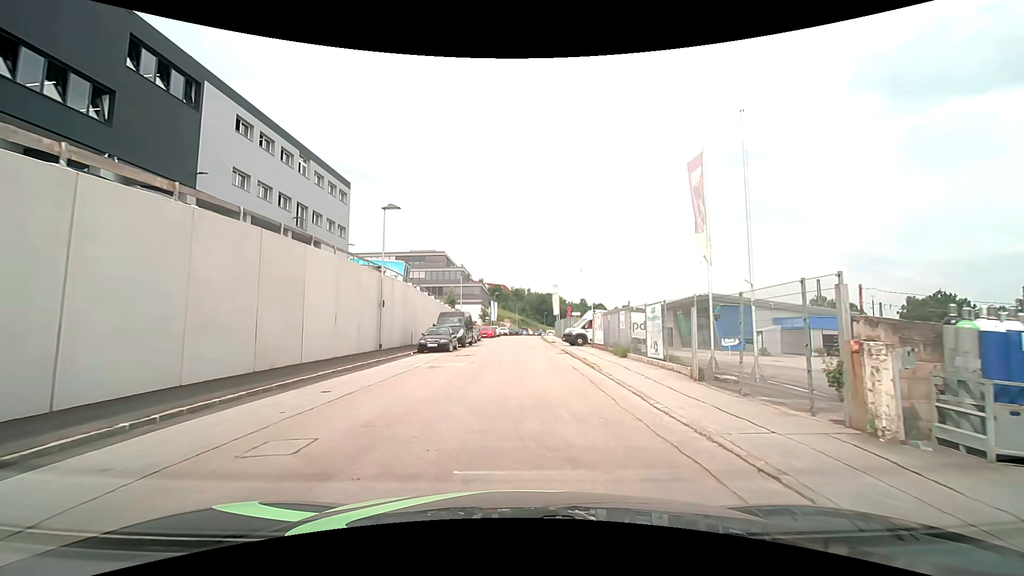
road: residential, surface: asphalt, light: Day
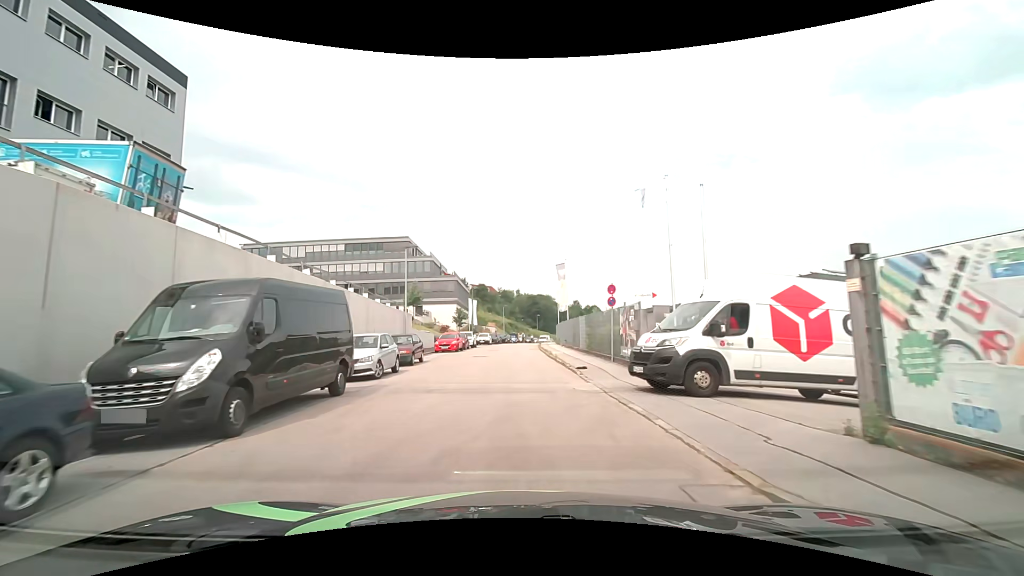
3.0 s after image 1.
(+0.4, +25.6) m; +1°
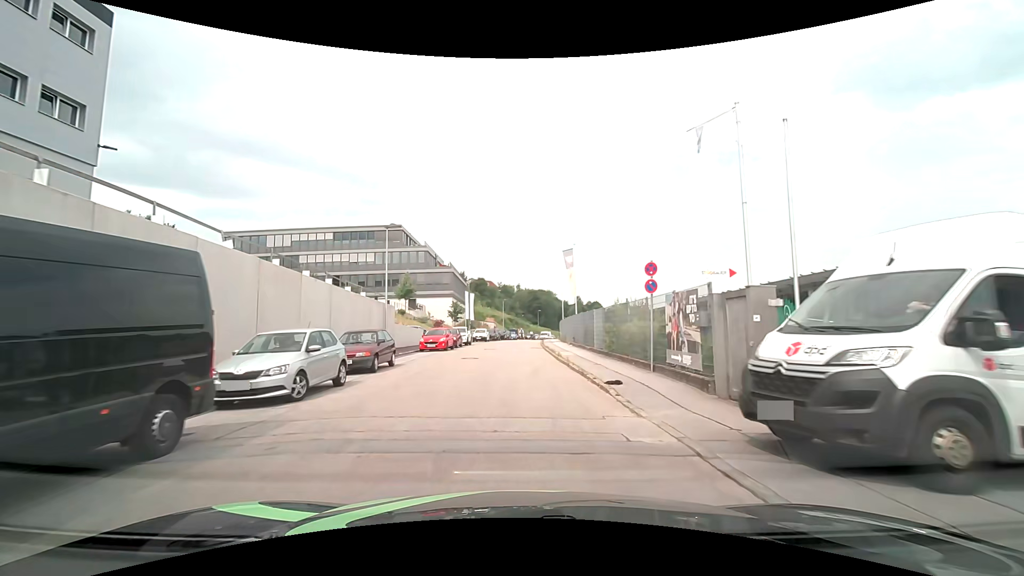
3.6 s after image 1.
(0.0, +5.8) m; 0°
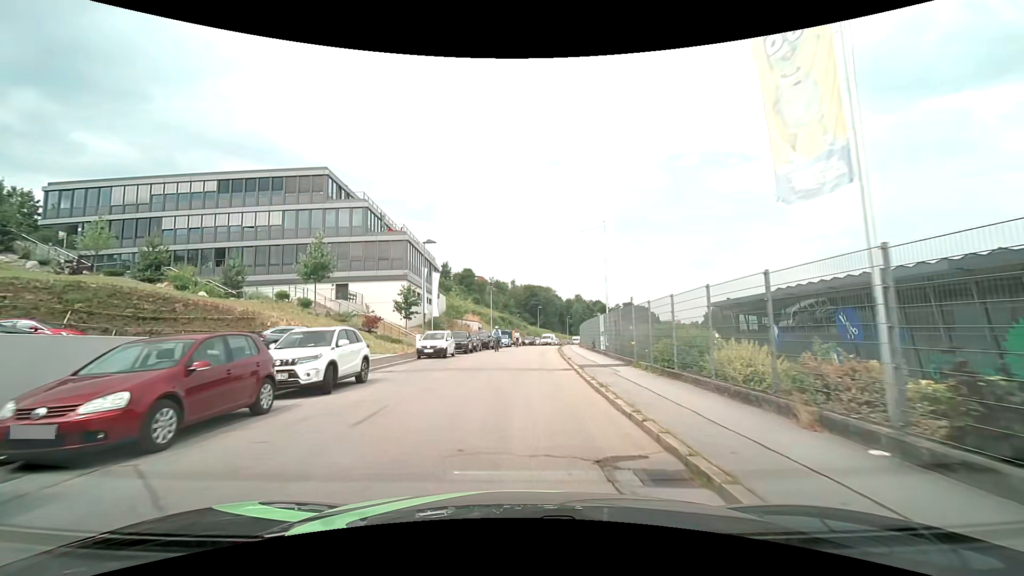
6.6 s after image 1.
(+0.1, +30.2) m; +1°
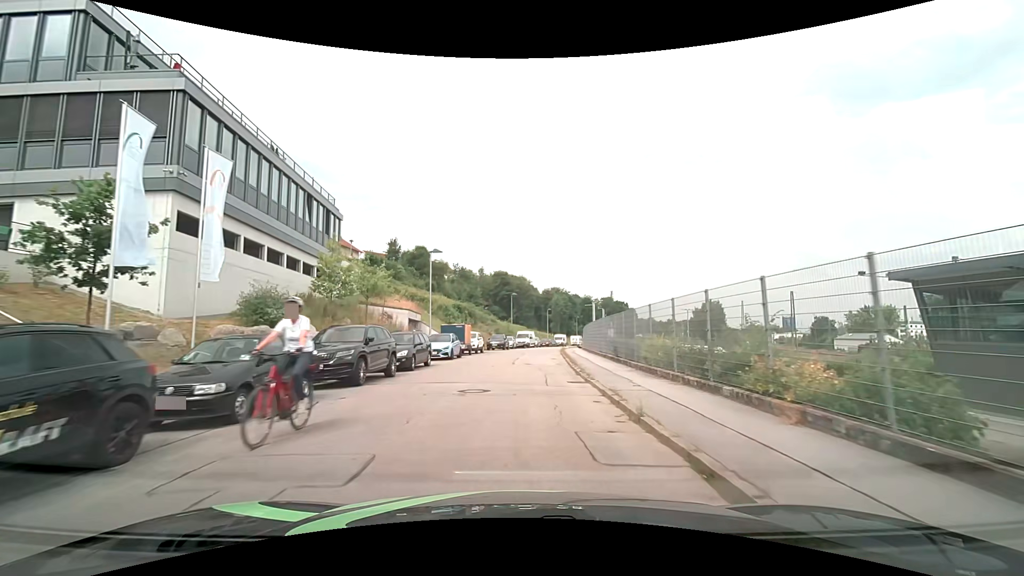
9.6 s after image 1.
(+0.6, +30.4) m; +3°
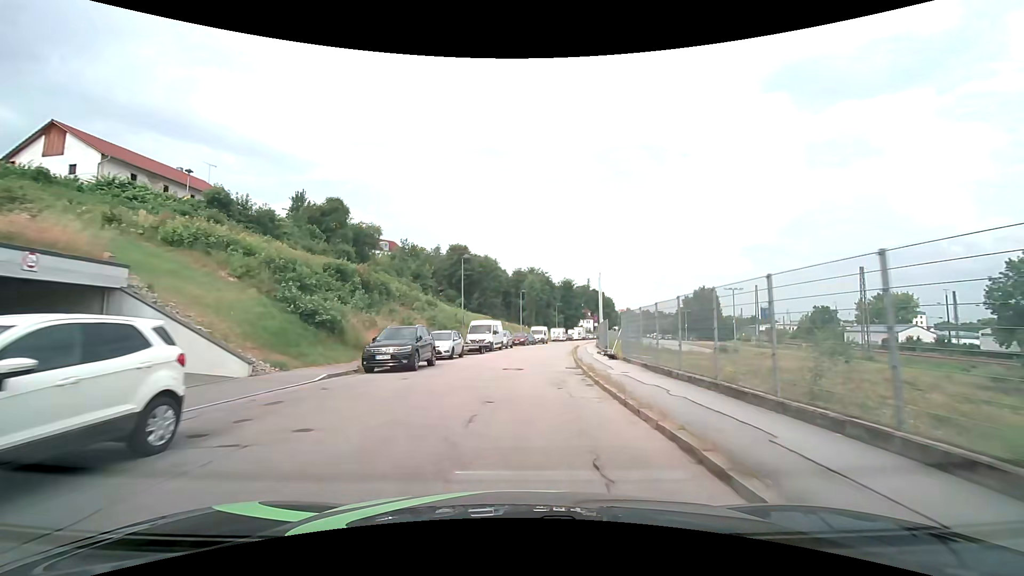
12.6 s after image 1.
(+1.0, +33.4) m; +3°
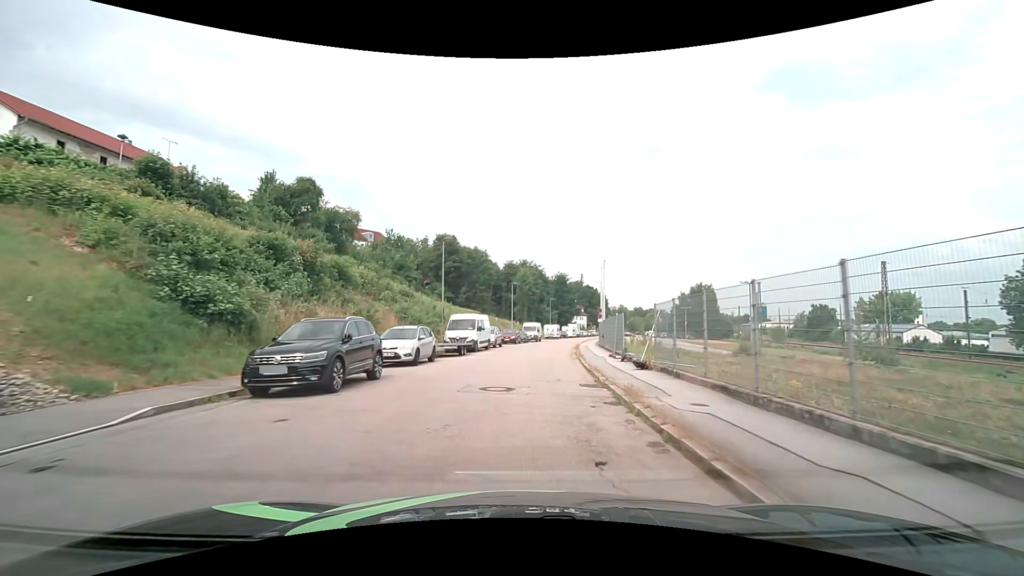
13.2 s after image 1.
(+0.1, +7.0) m; +1°
